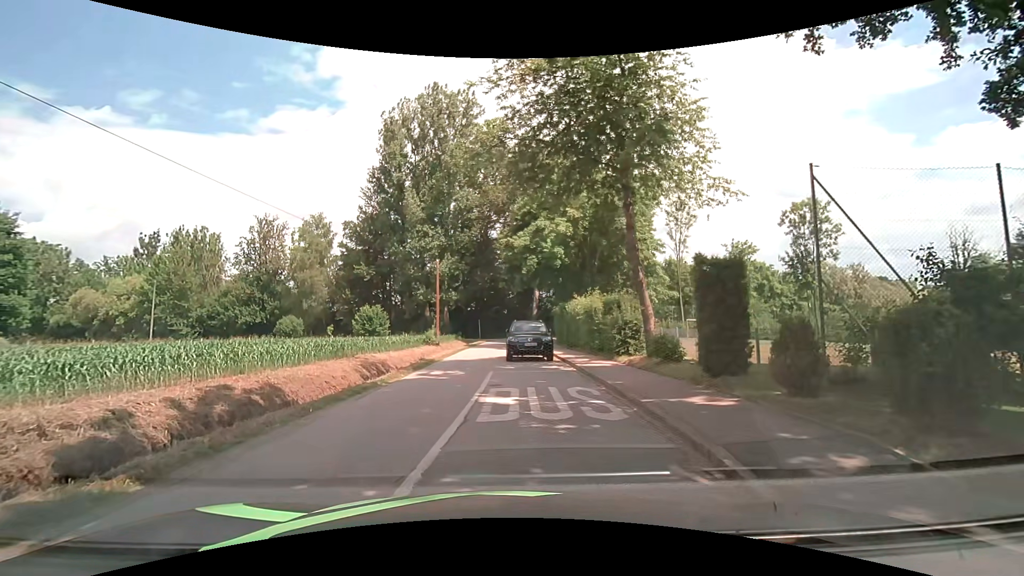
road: tertiary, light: Day
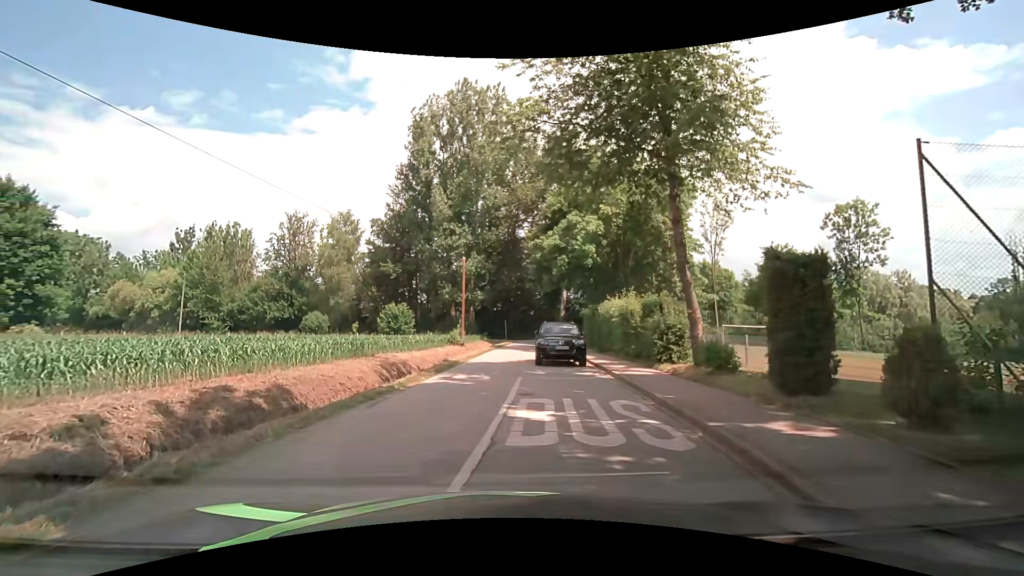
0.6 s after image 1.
(0.0, +1.5) m; -1°
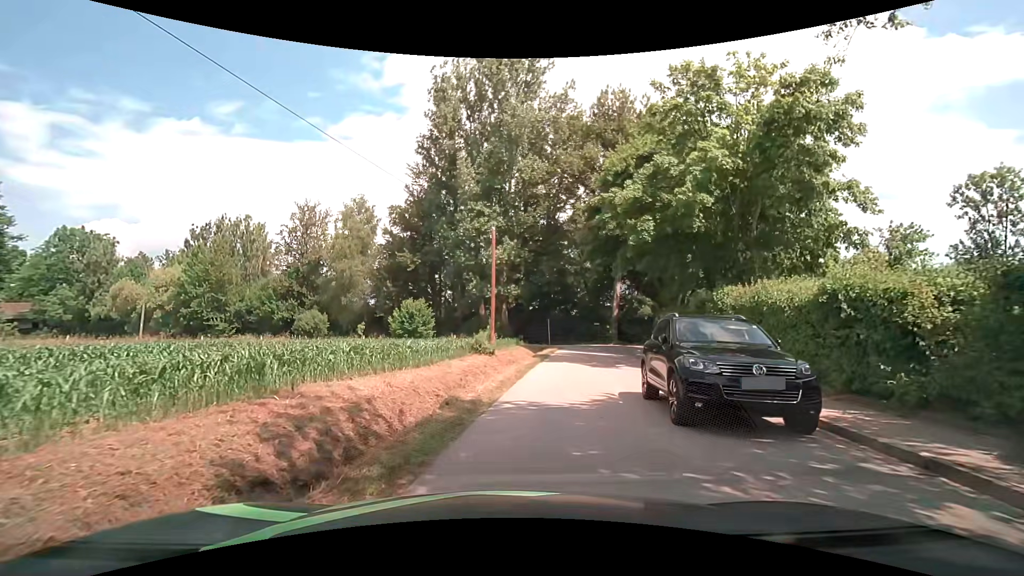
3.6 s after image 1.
(-1.0, +11.8) m; -6°
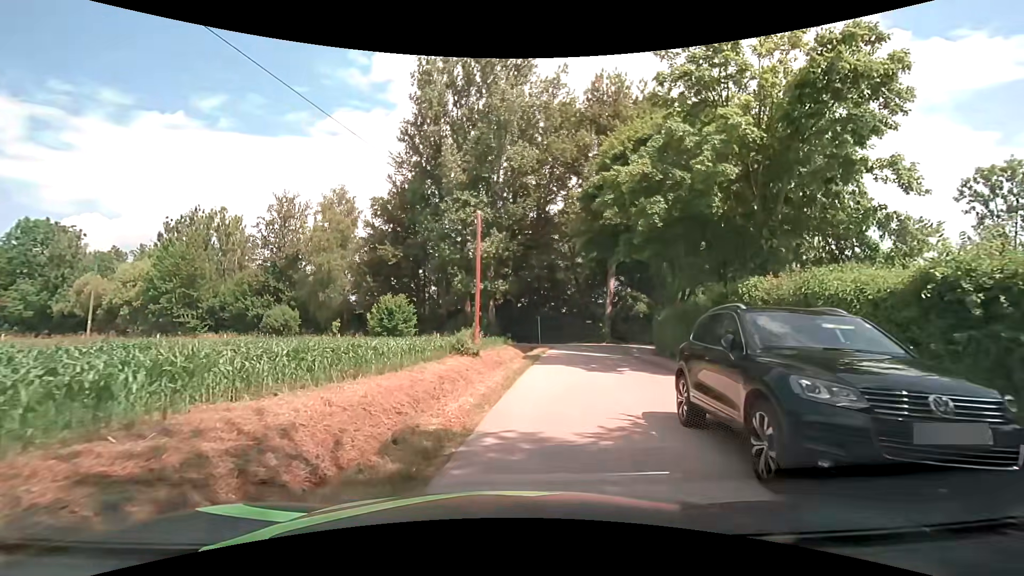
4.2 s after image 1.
(0.0, +3.1) m; +3°
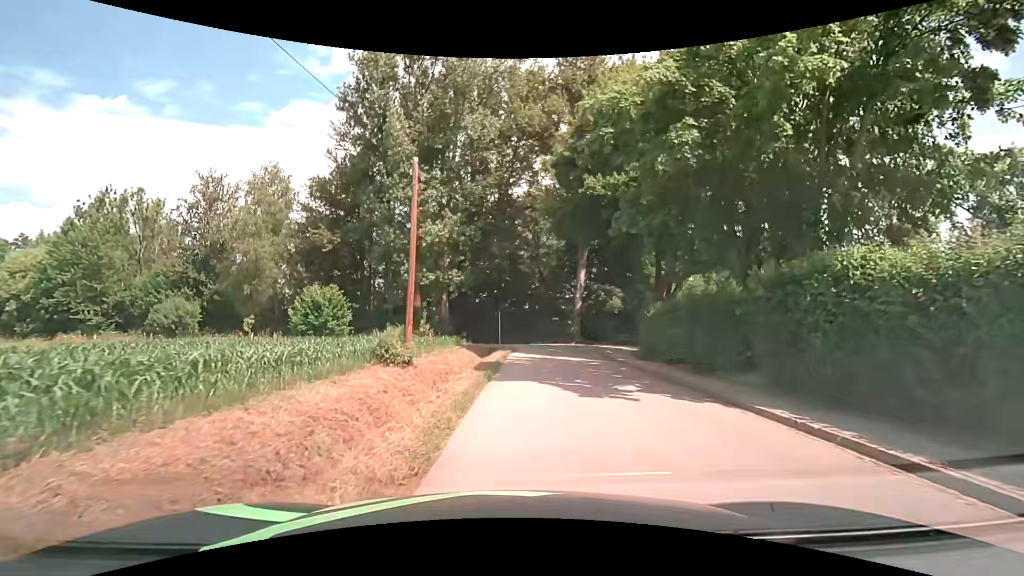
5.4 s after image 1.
(+0.2, +6.8) m; +3°
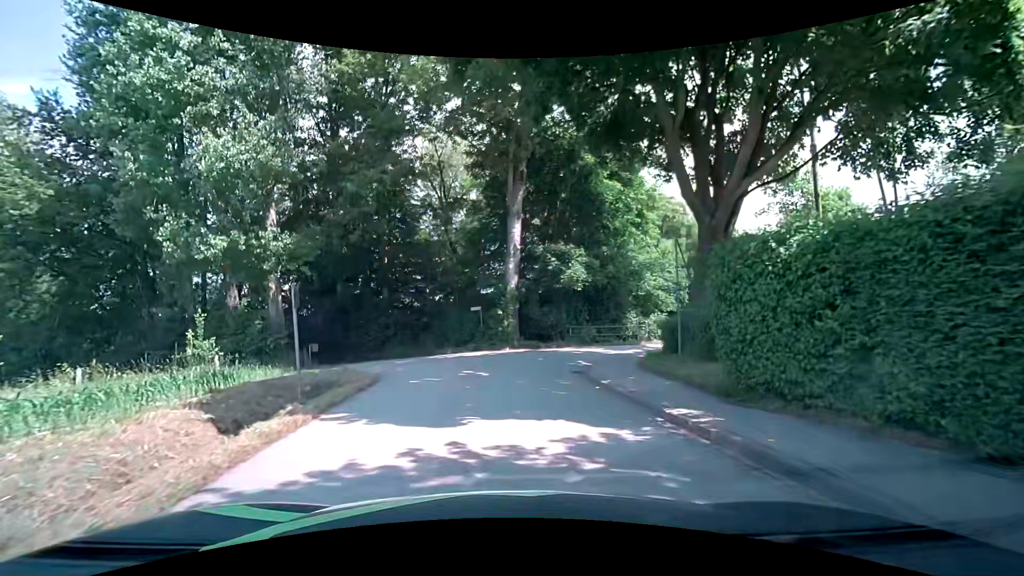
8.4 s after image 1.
(+2.1, +18.9) m; +10°
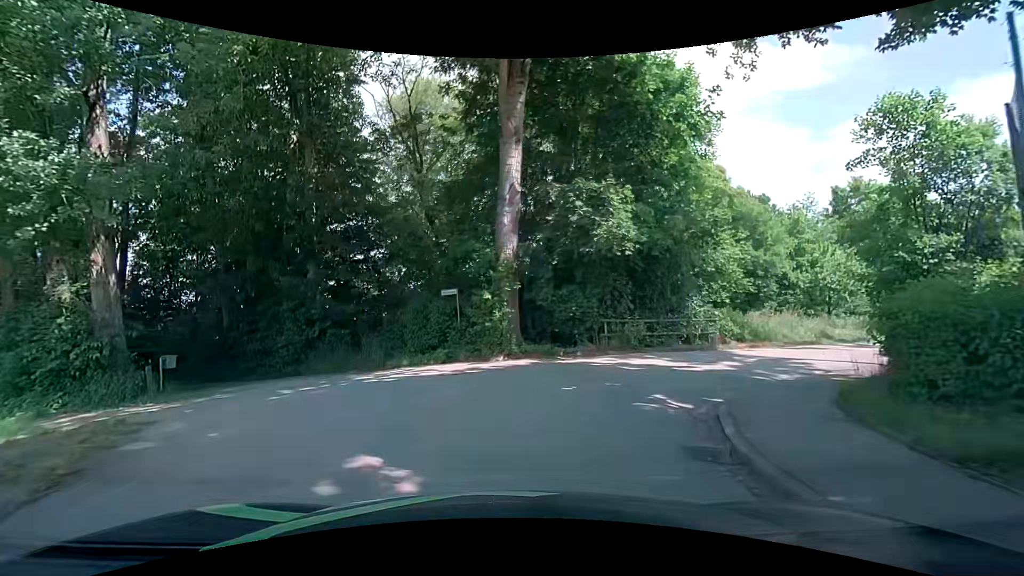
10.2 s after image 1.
(0.0, +10.3) m; -1°
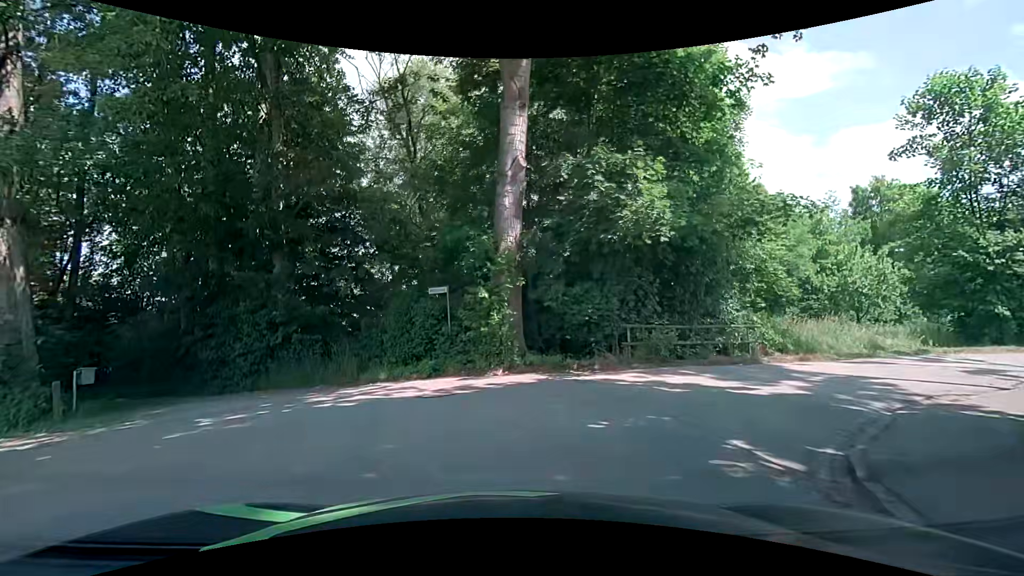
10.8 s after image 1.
(0.0, +2.9) m; 0°
